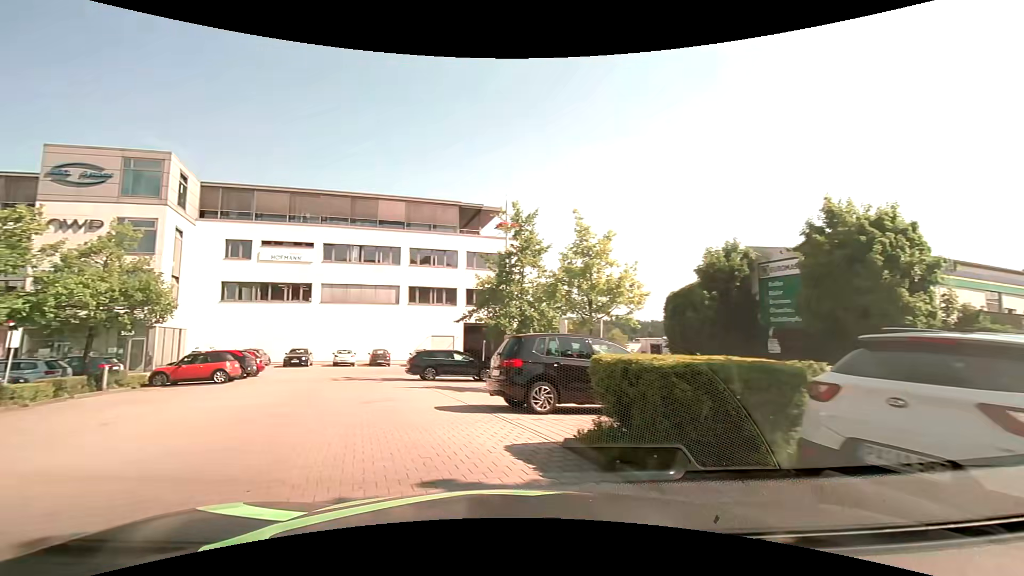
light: Day
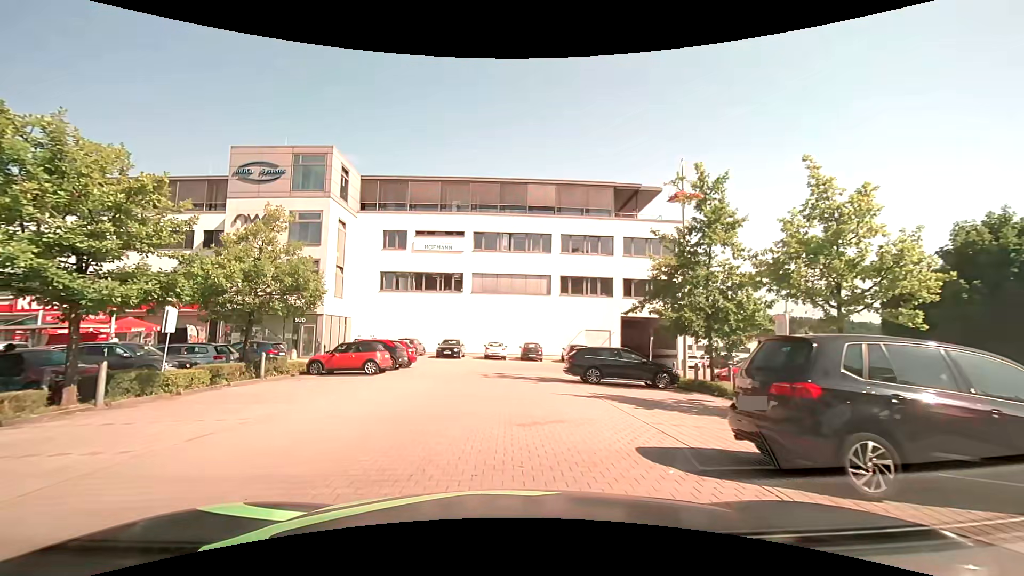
(-0.7, +4.2) m; -17°
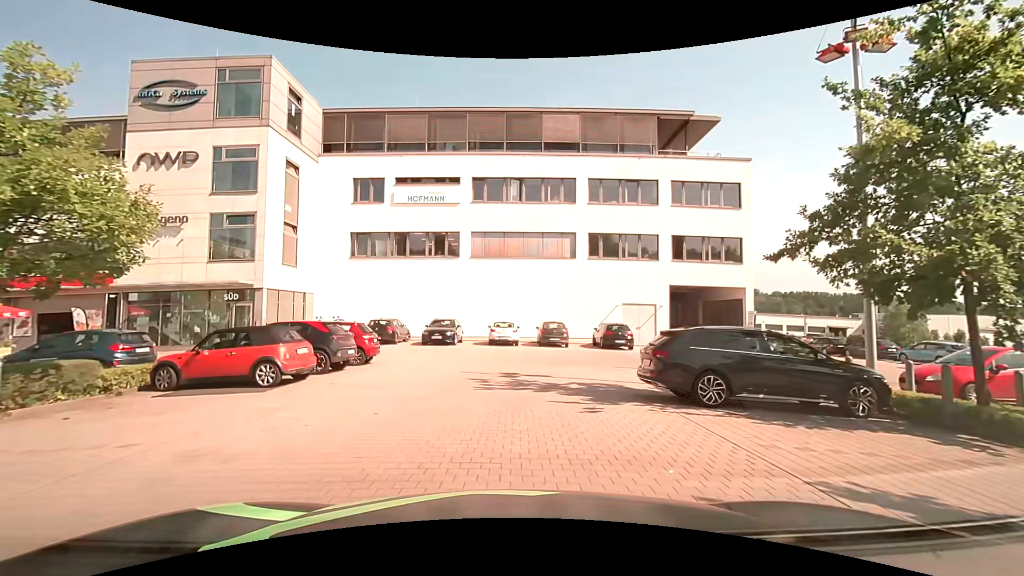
(0.0, +10.6) m; 0°
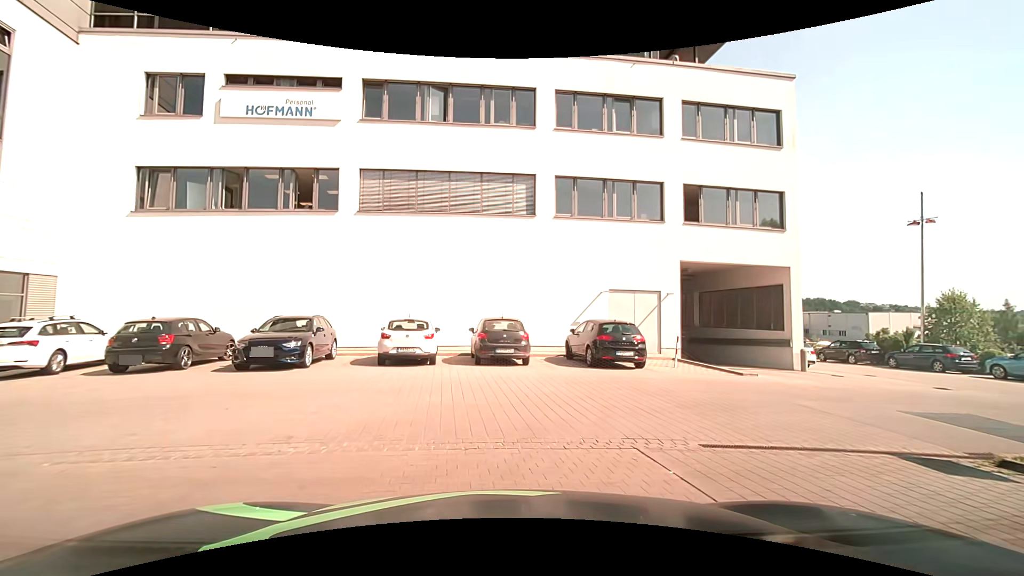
(+0.3, +12.7) m; +7°
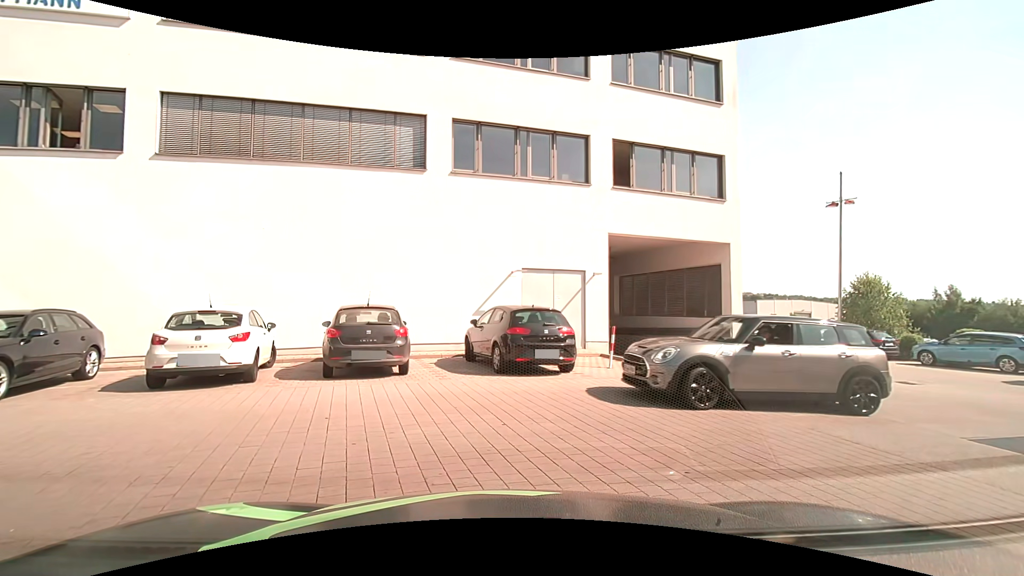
(+0.4, +4.5) m; +9°
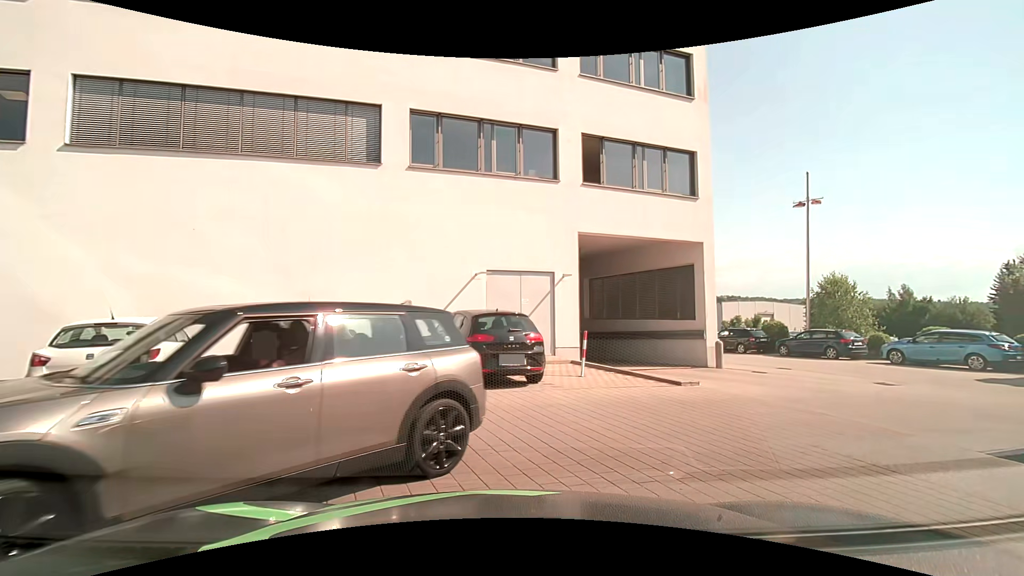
(0.0, +1.2) m; +6°
